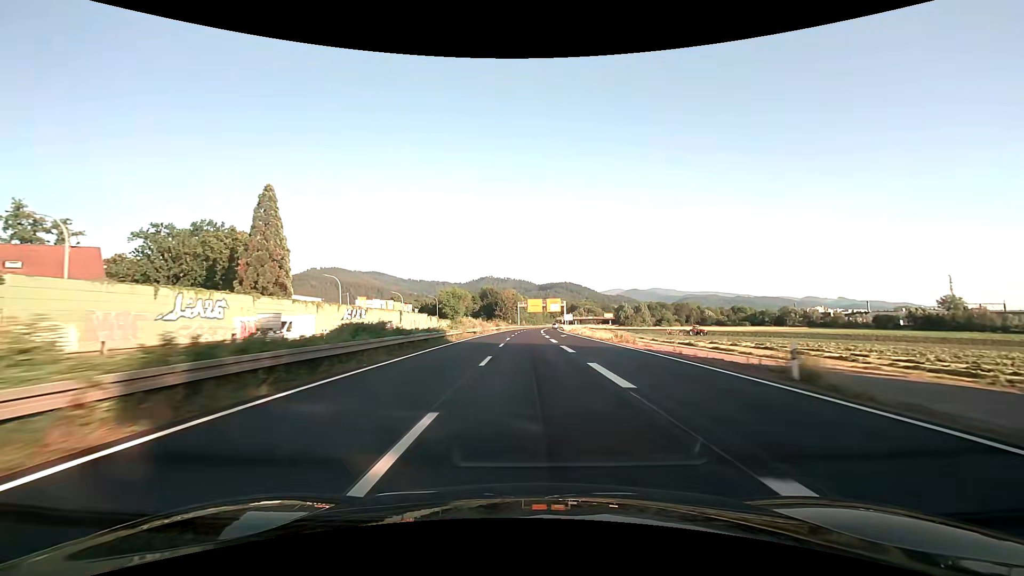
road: trunk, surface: asphalt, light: Day
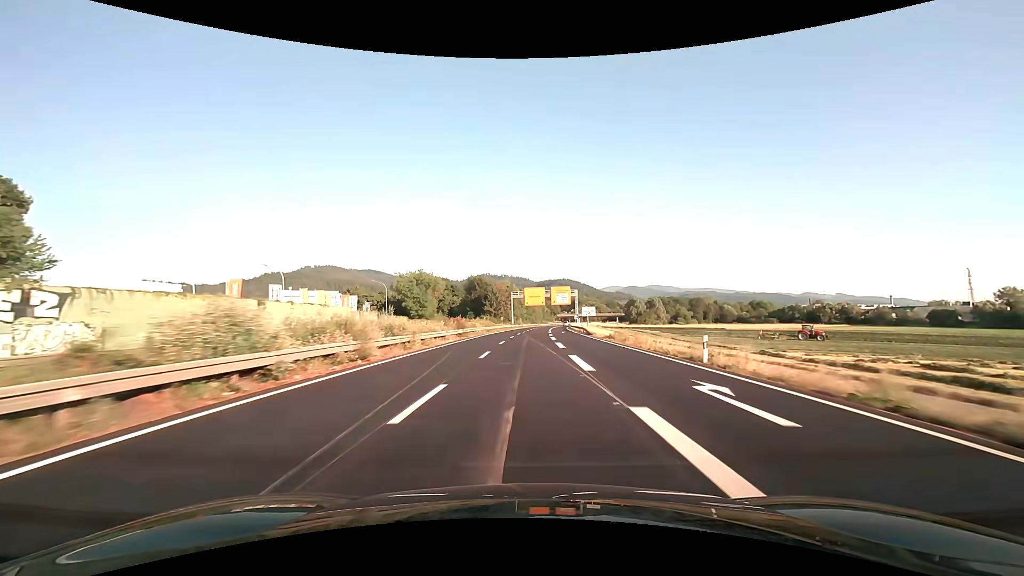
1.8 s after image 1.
(0.0, +44.7) m; 0°
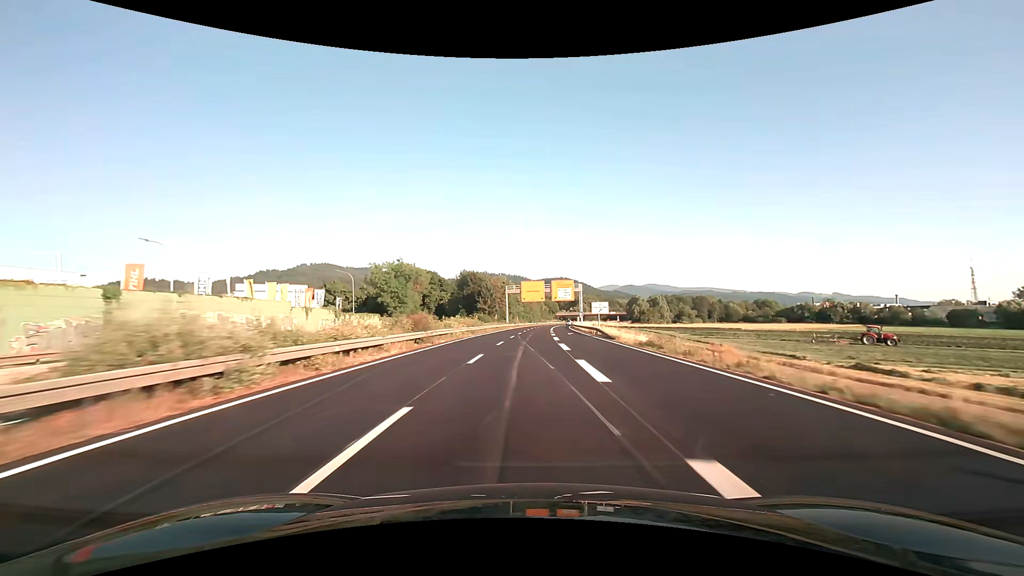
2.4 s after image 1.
(0.0, +14.9) m; 0°
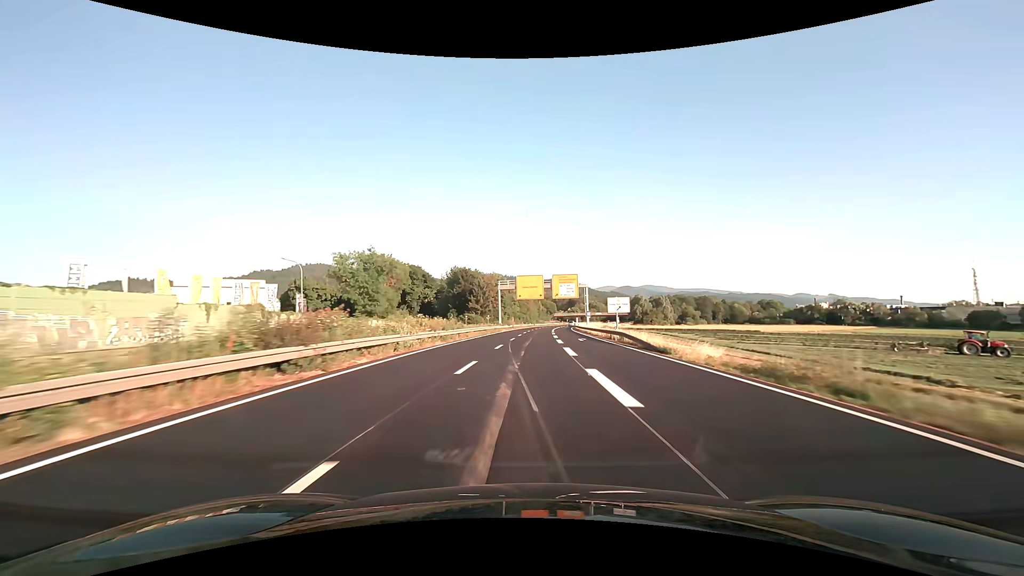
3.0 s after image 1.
(0.0, +14.9) m; 0°
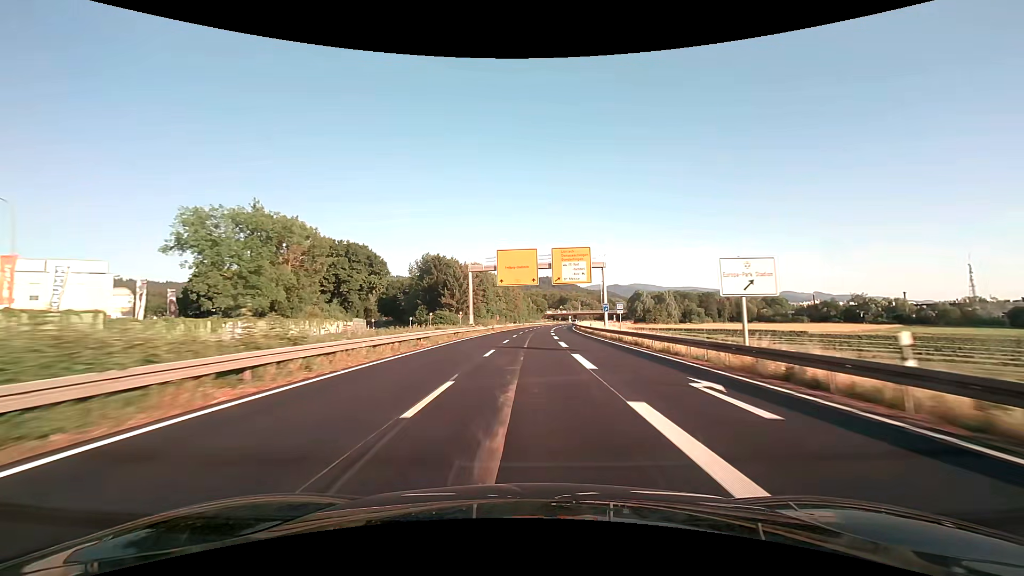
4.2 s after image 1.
(+0.4, +29.8) m; +2°
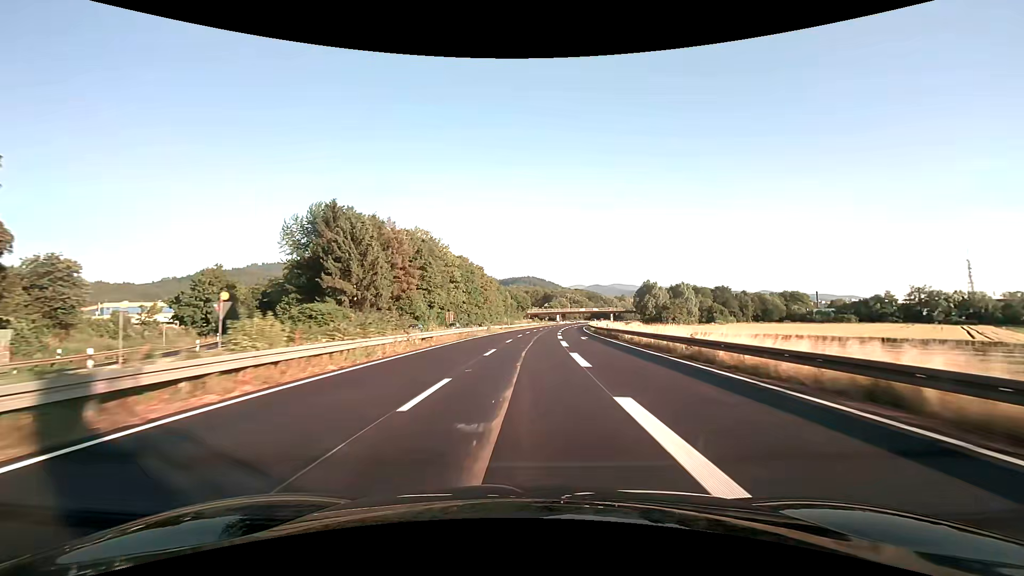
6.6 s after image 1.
(+1.2, +59.6) m; +2°
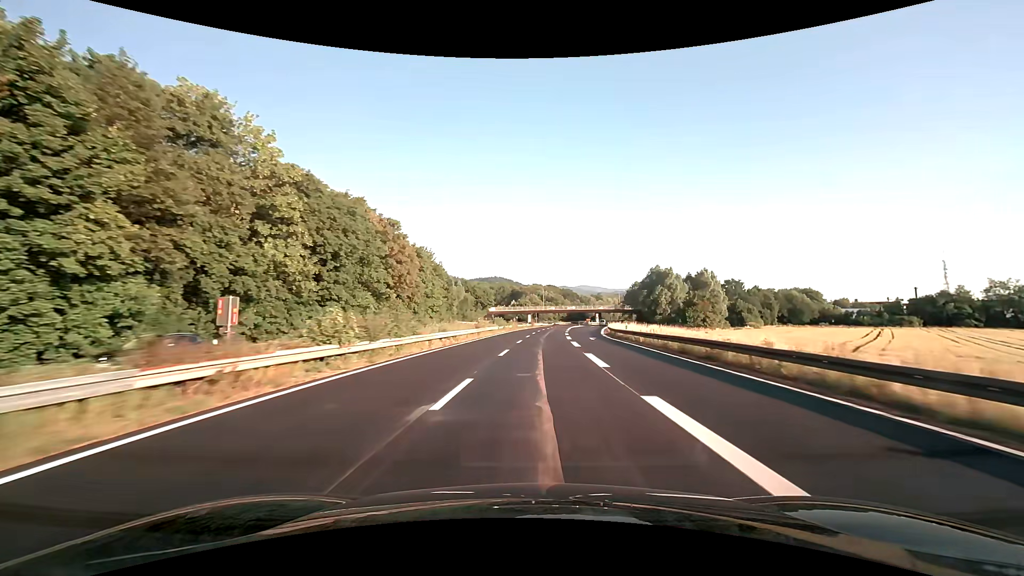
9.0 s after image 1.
(+2.0, +59.7) m; +4°
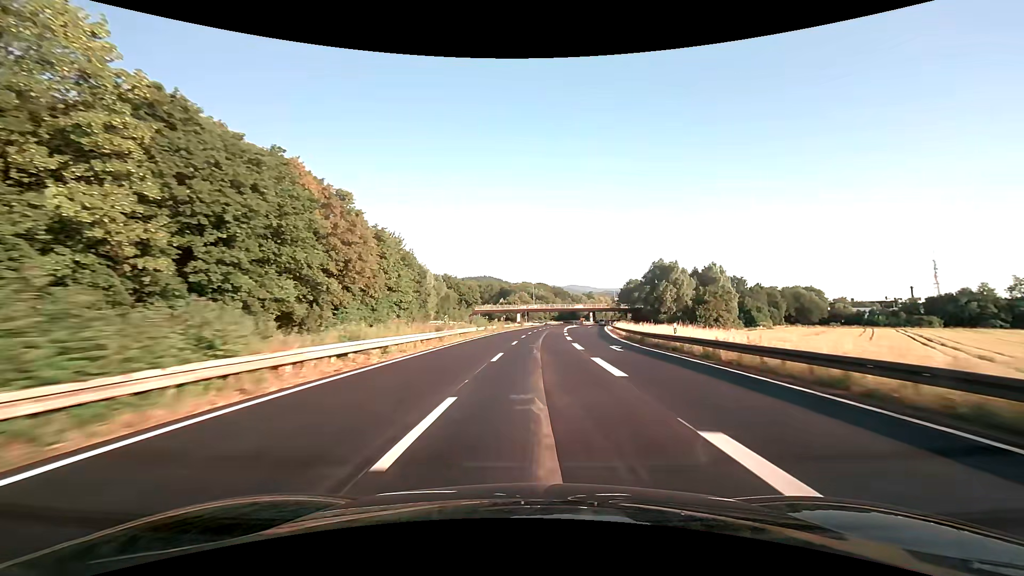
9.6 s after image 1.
(+0.1, +14.9) m; +1°
(0, +10) (0, +20) (+1, +30) (+1, +40) (+1, +50) (+2, +60) (+3, +70) (+4, +80) (+5, +90) (+6, +100) m
